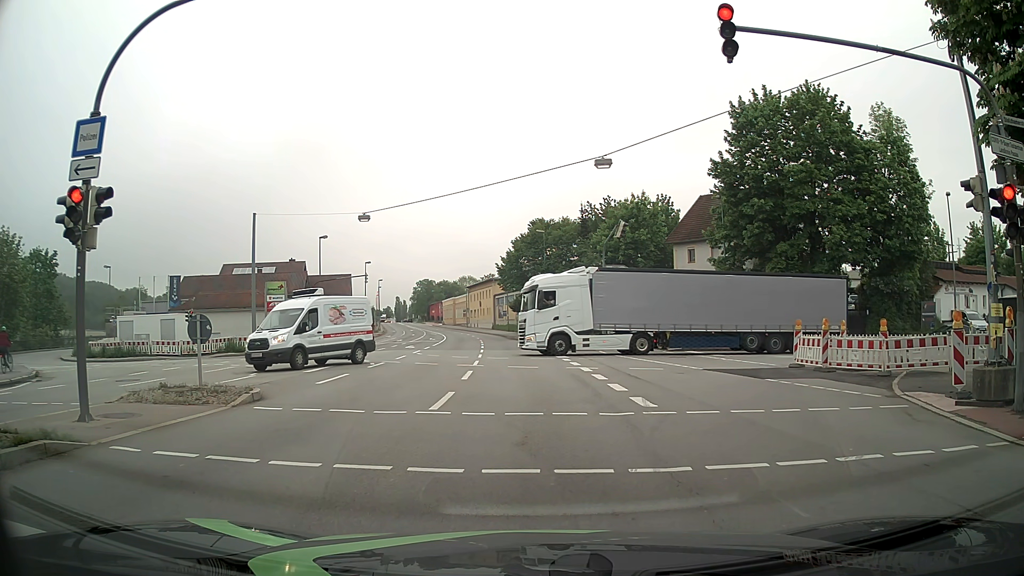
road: primary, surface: asphalt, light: Day
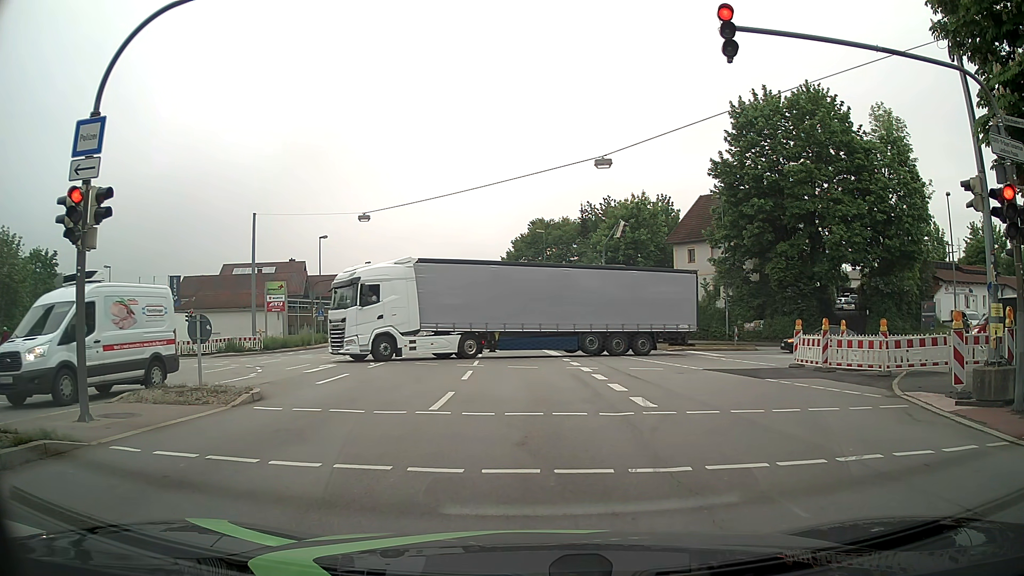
(0.0, 0.0) m; 0°
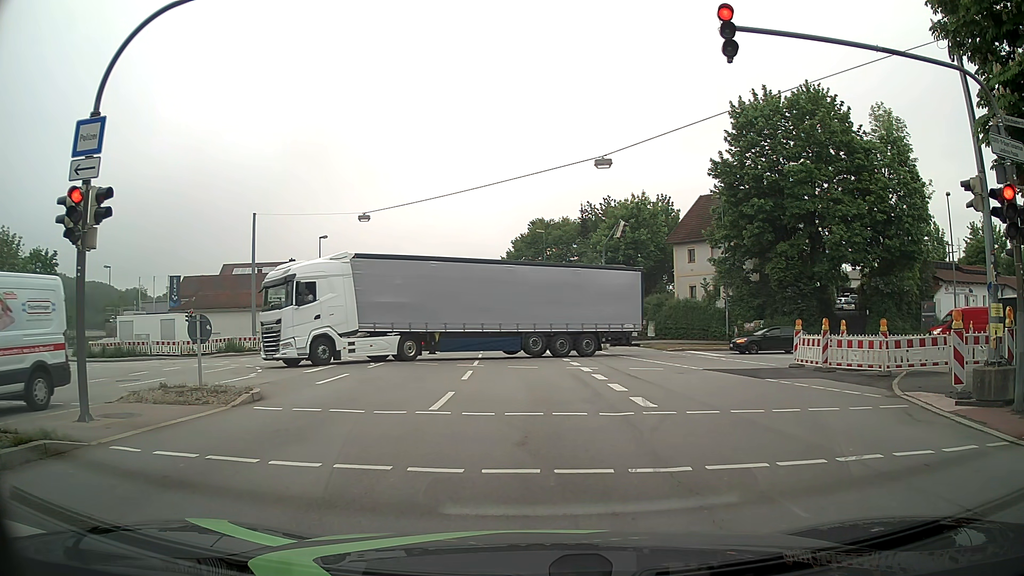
(0.0, 0.0) m; 0°
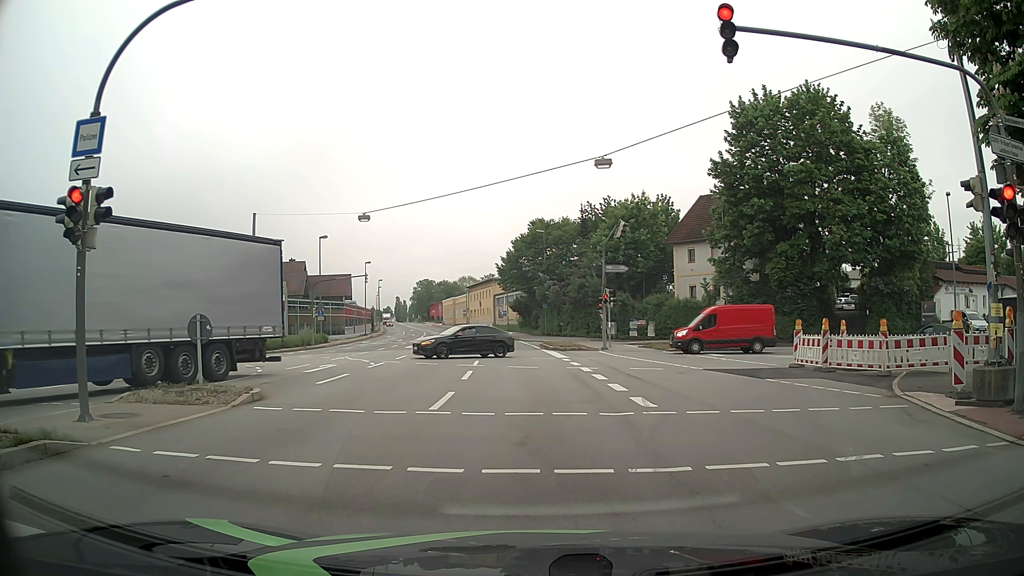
(0.0, 0.0) m; 0°
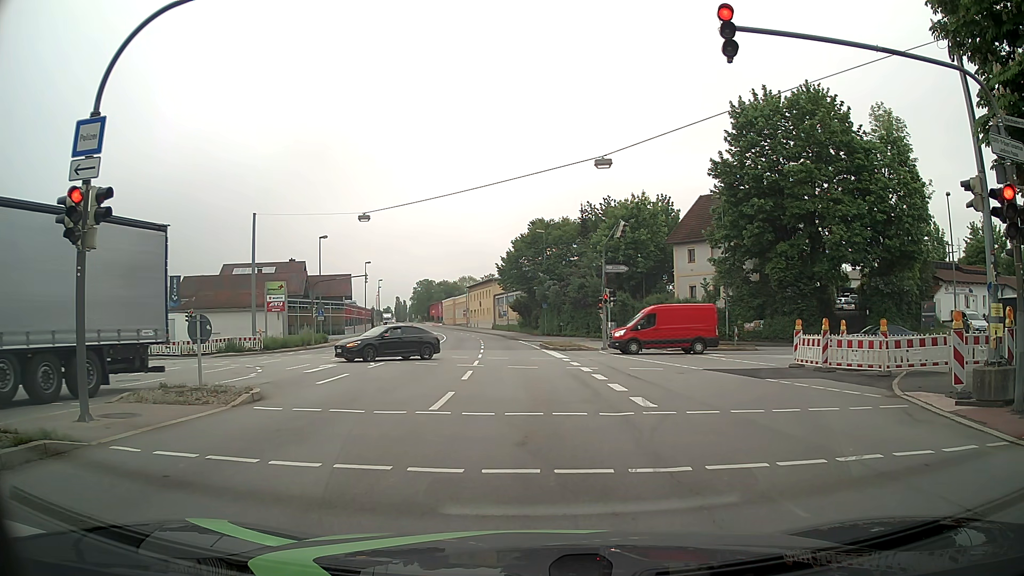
(0.0, 0.0) m; 0°
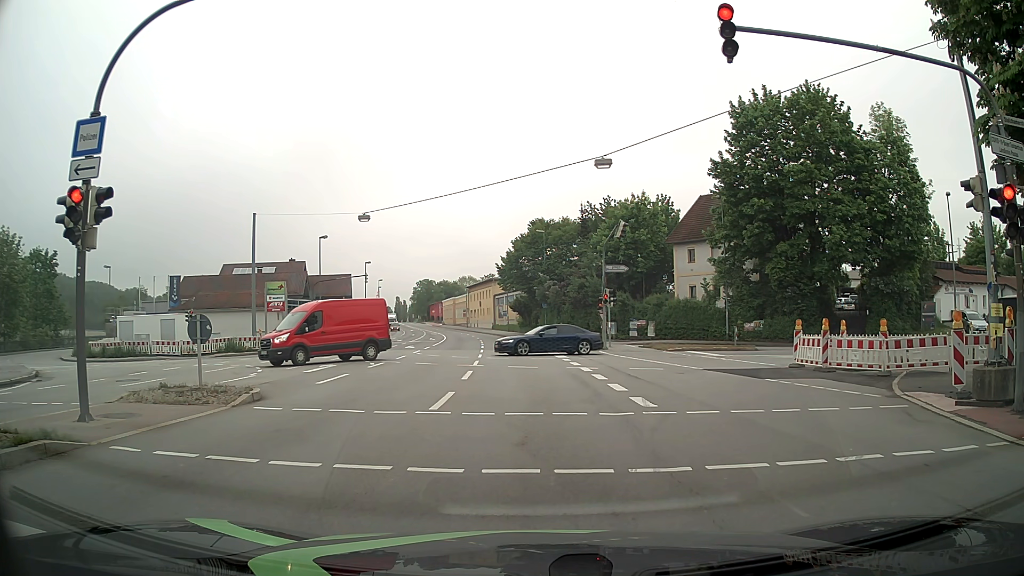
(0.0, 0.0) m; 0°
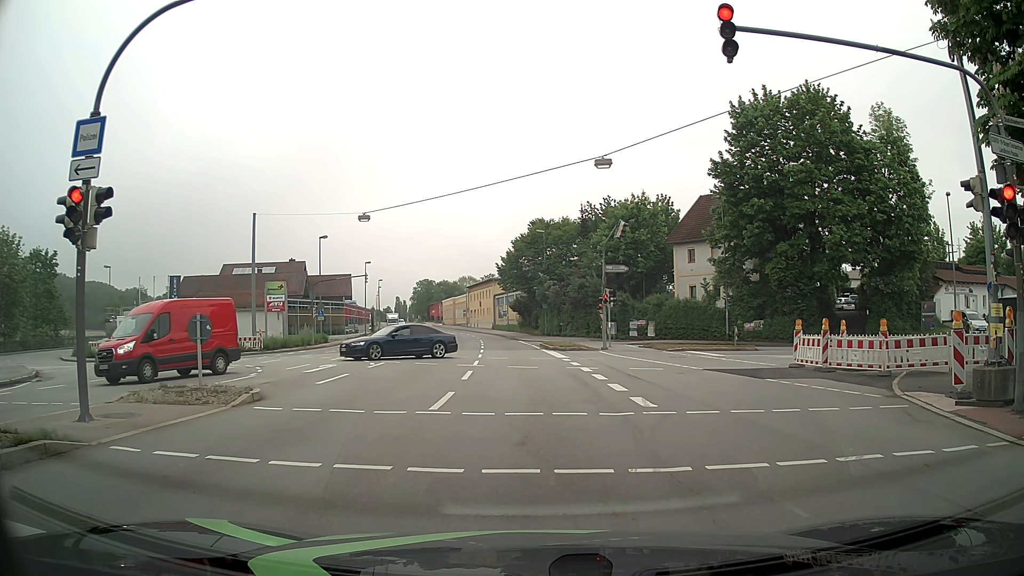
(0.0, 0.0) m; 0°
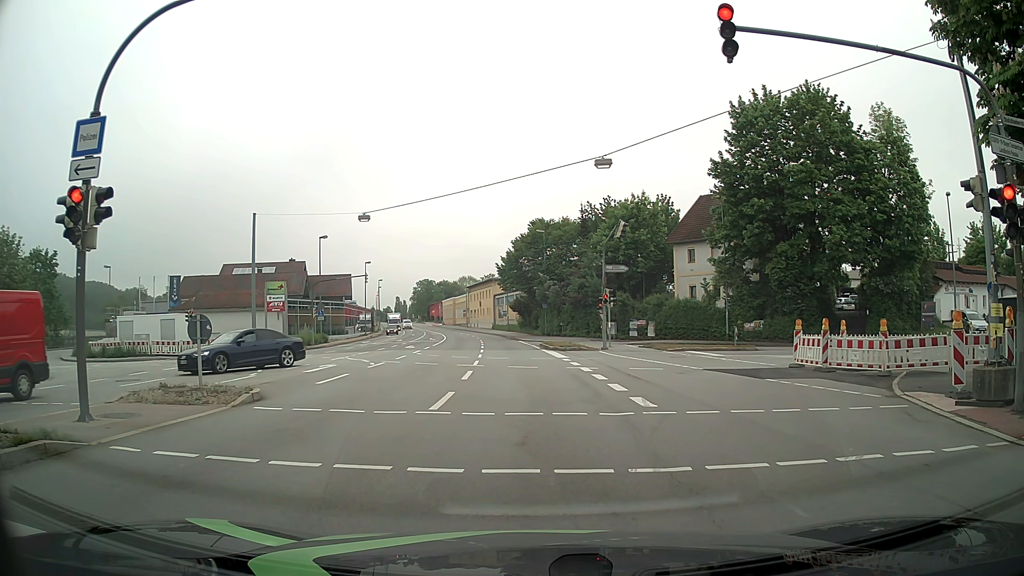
(0.0, 0.0) m; 0°
(0, +10) (0, +20) (0, +30) (-1, +40) (-1, +50) (-2, +60) (-3, +70) (-4, +80) (-6, +90) (-8, +100) m
